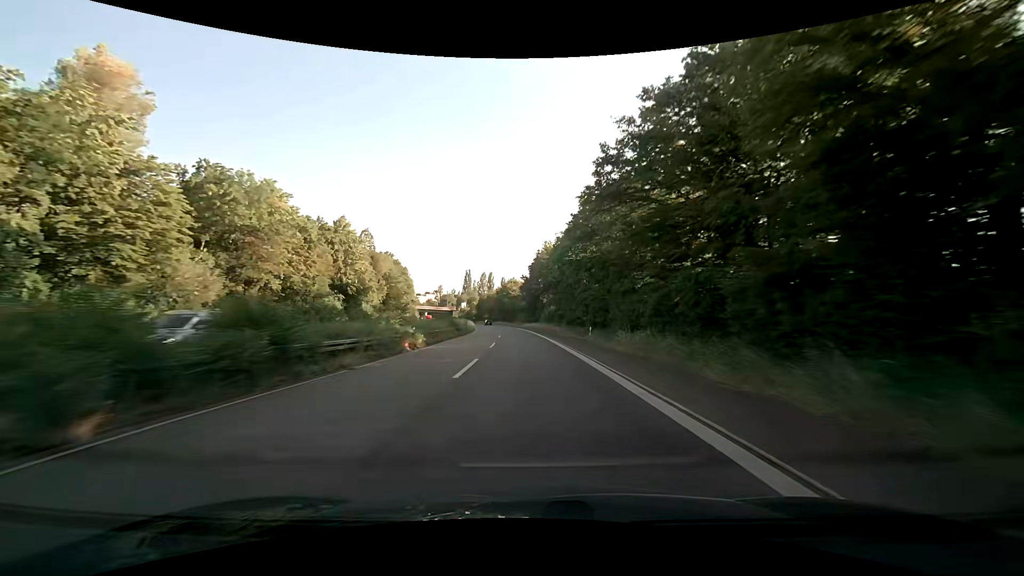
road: trunk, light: Day
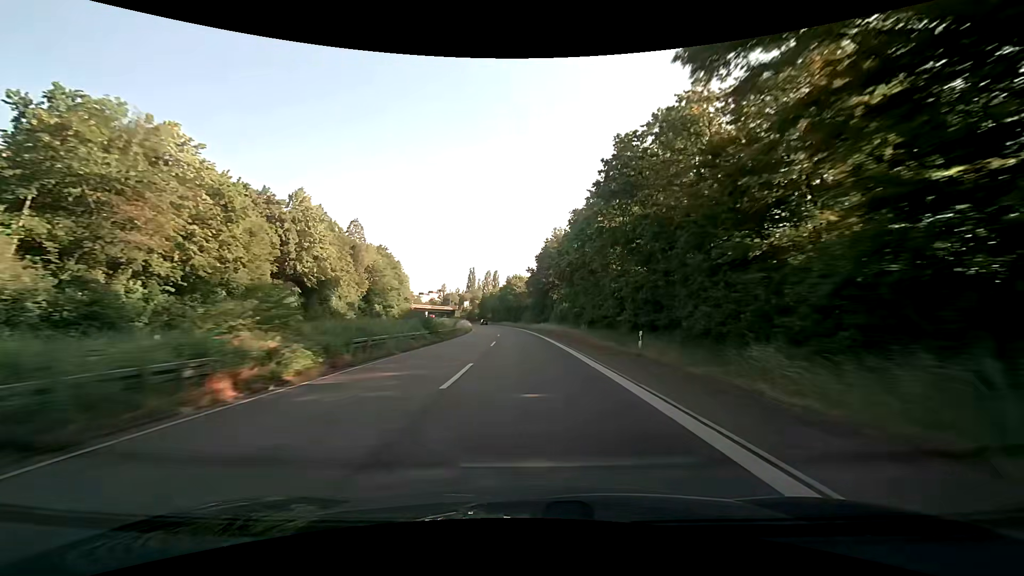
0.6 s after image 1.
(-0.1, +15.8) m; -1°
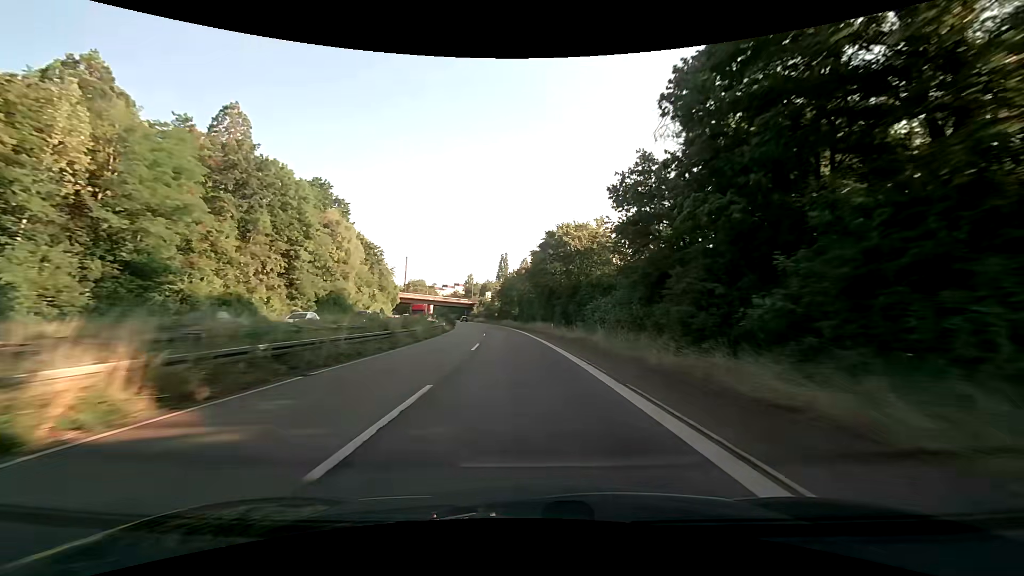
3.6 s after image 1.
(-2.6, +77.6) m; -4°
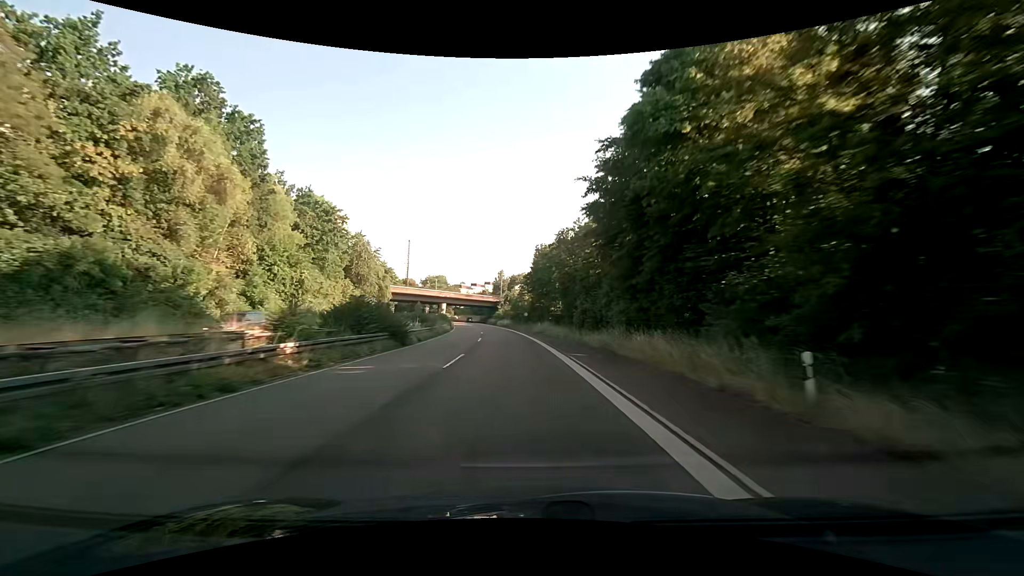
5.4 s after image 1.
(-1.5, +43.8) m; -4°
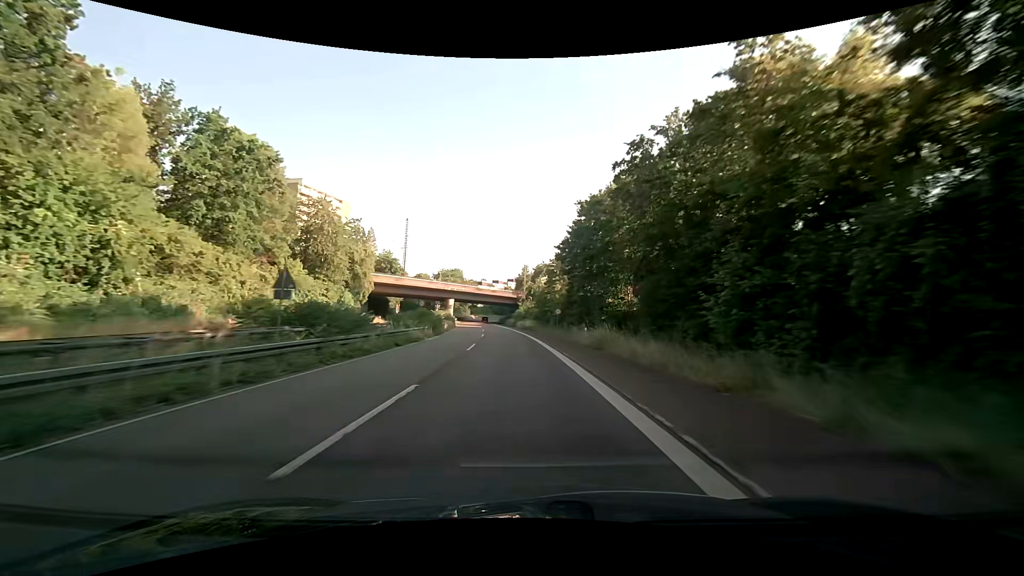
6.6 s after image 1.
(-0.8, +28.0) m; -3°
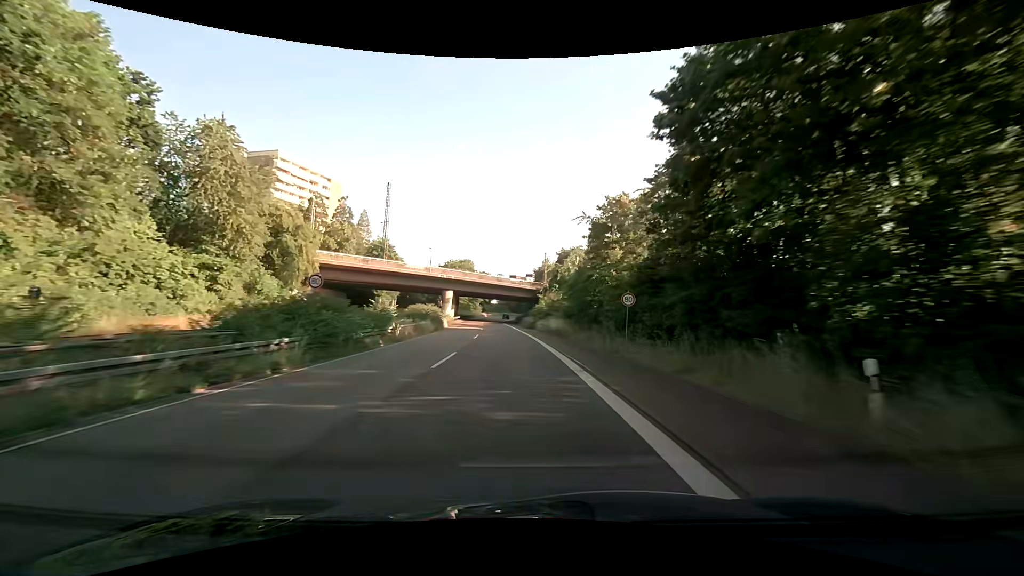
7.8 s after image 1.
(-0.5, +26.8) m; -2°
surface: asphalt
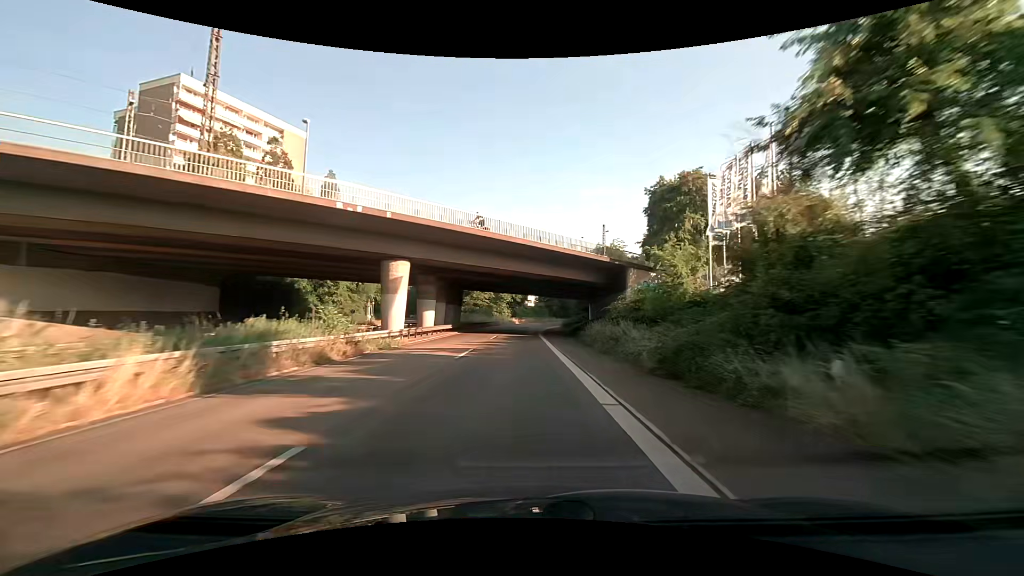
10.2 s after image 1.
(-2.1, +49.9) m; -5°
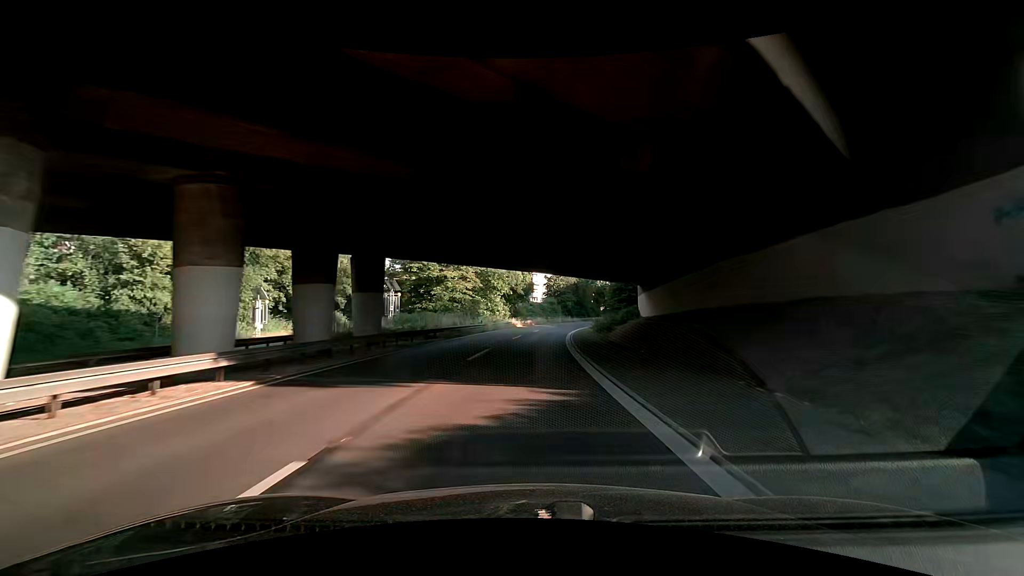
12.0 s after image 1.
(-0.4, +36.7) m; 0°
(0, +10) (0, +20) (+1, +30) (+2, +40) (+3, +50) (+4, +60) (+5, +70) (+7, +80) (+9, +89) (+12, +99) m
